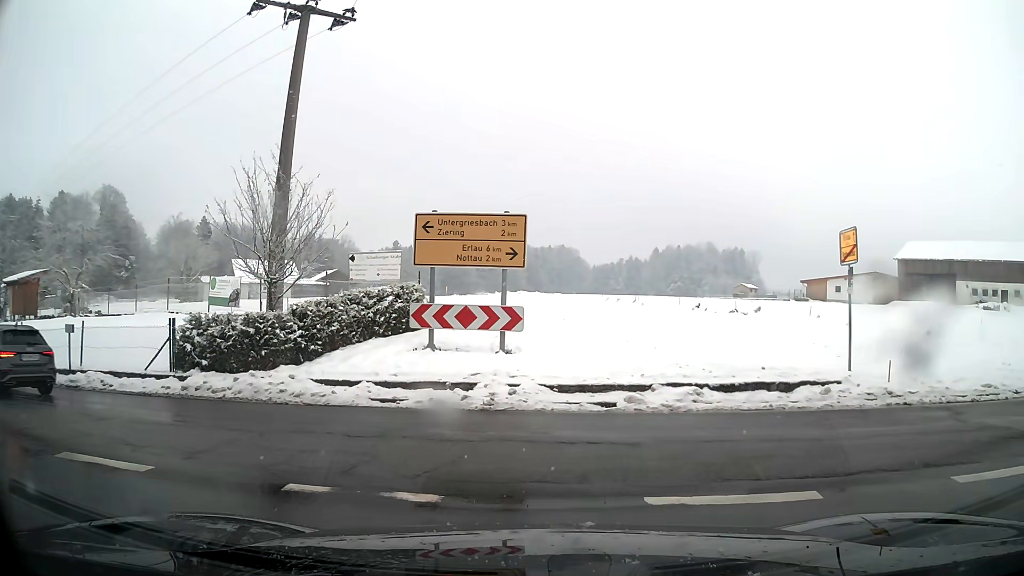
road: secondary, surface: asphalt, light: Day
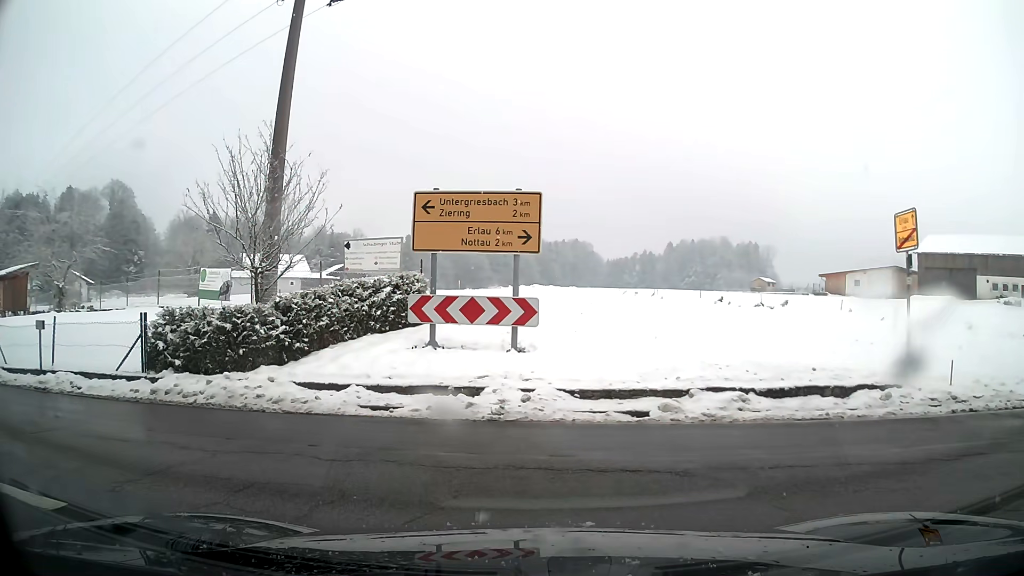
(0.0, +1.7) m; -4°
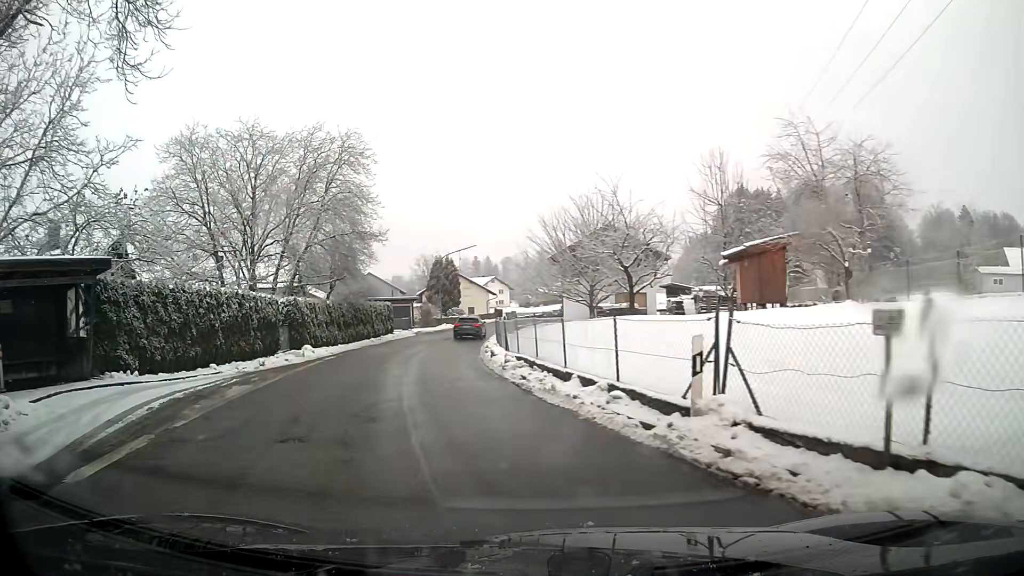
(-7.0, +8.5) m; -63°
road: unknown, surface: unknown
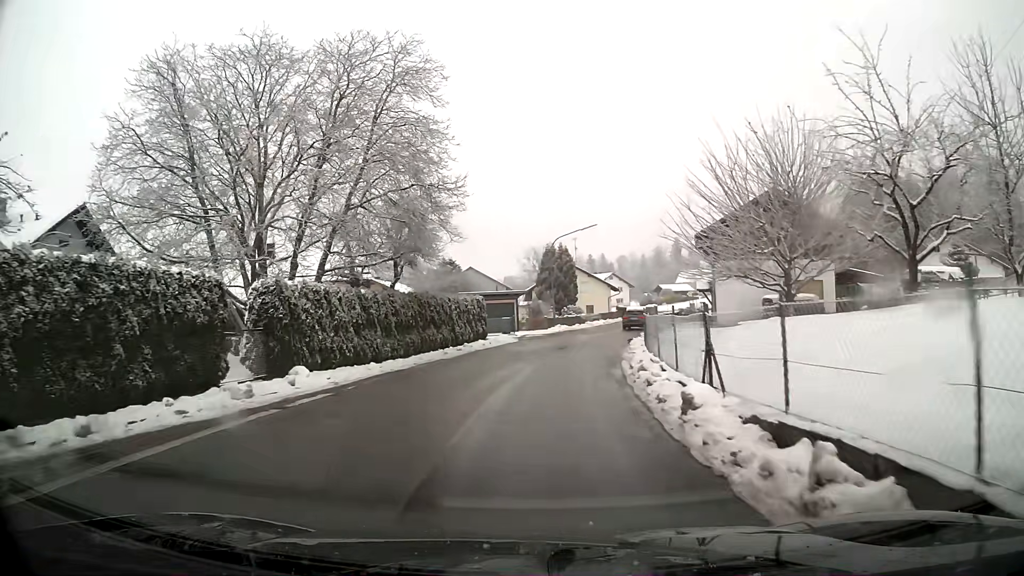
(-1.4, +14.2) m; -8°
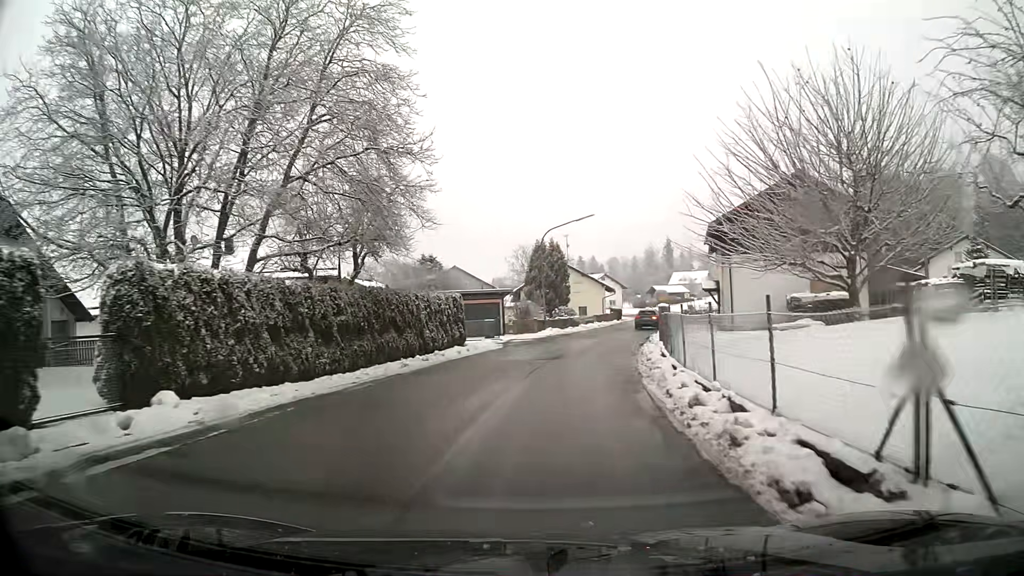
(+0.1, +5.9) m; +1°
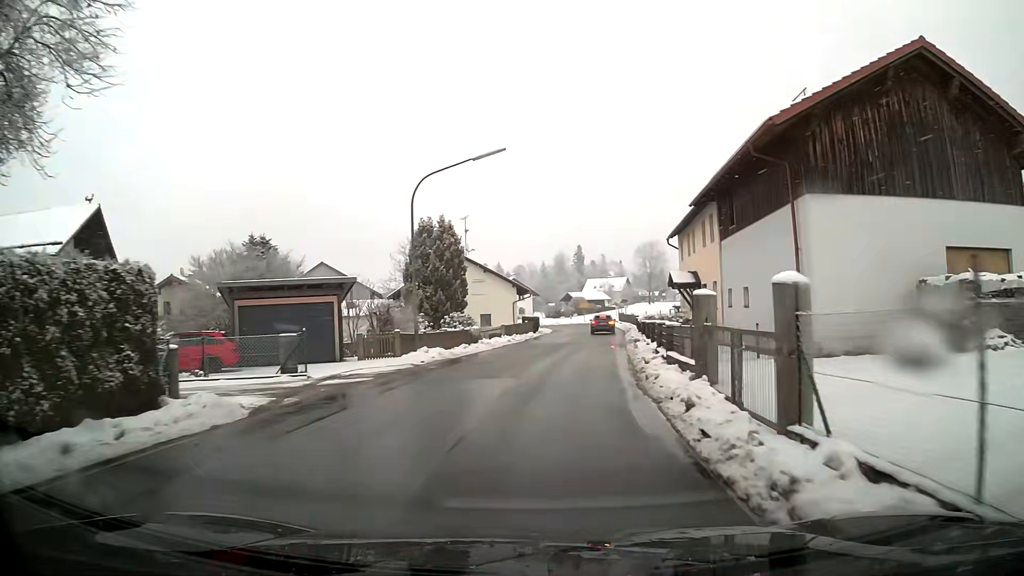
(+1.4, +19.7) m; +8°
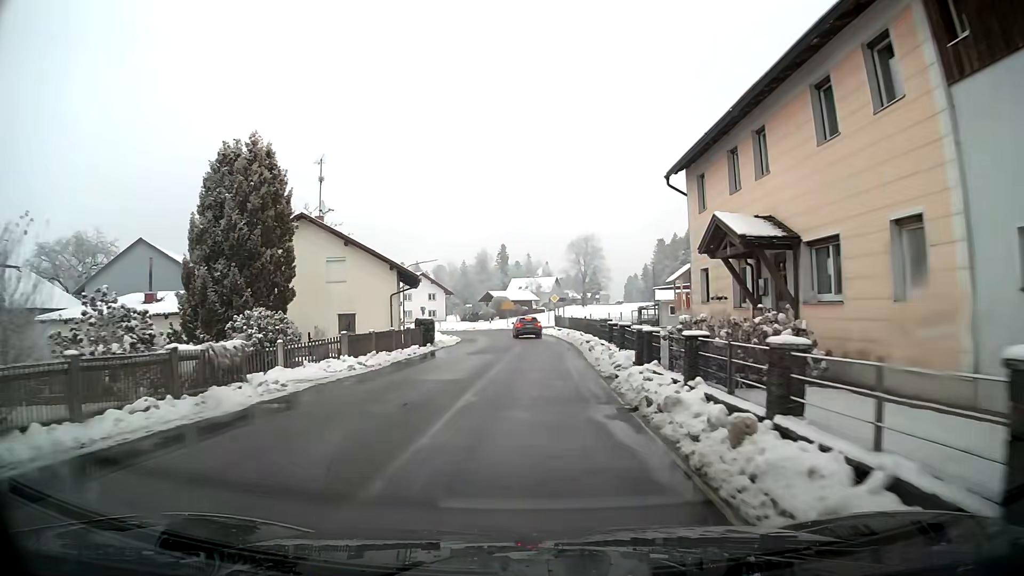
(+1.2, +21.1) m; +5°
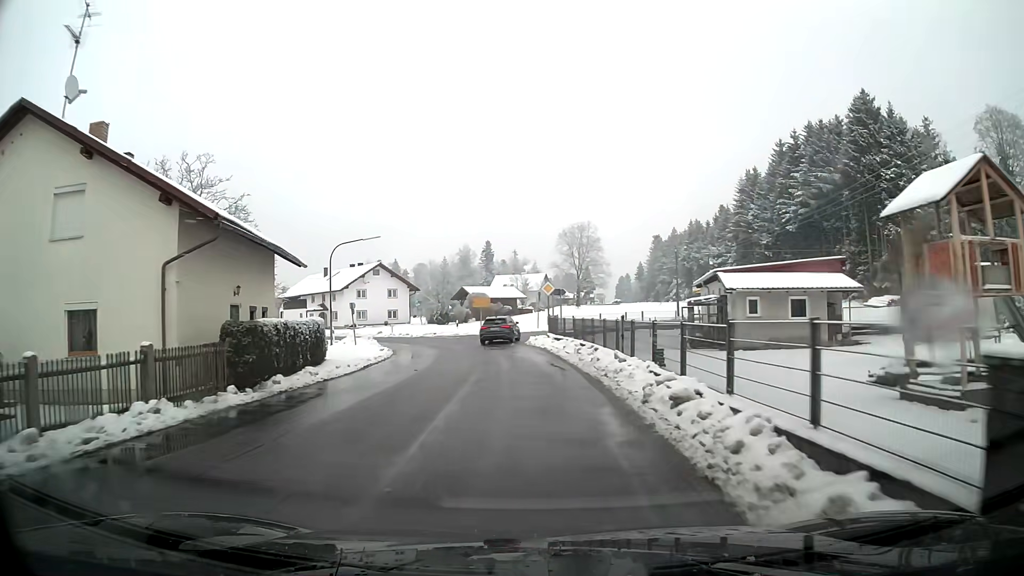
(+0.2, +20.0) m; +1°
